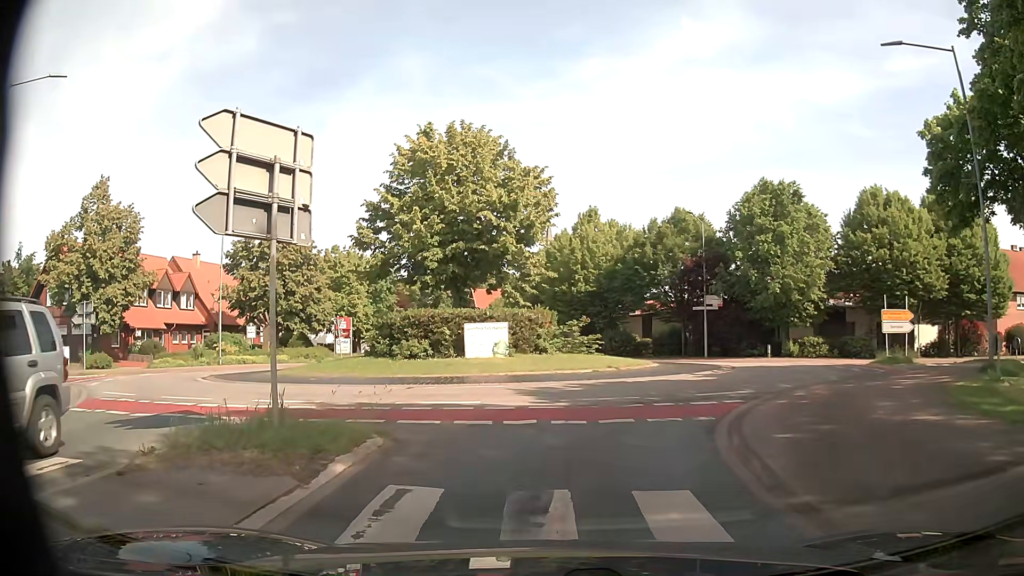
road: secondary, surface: asphalt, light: Day
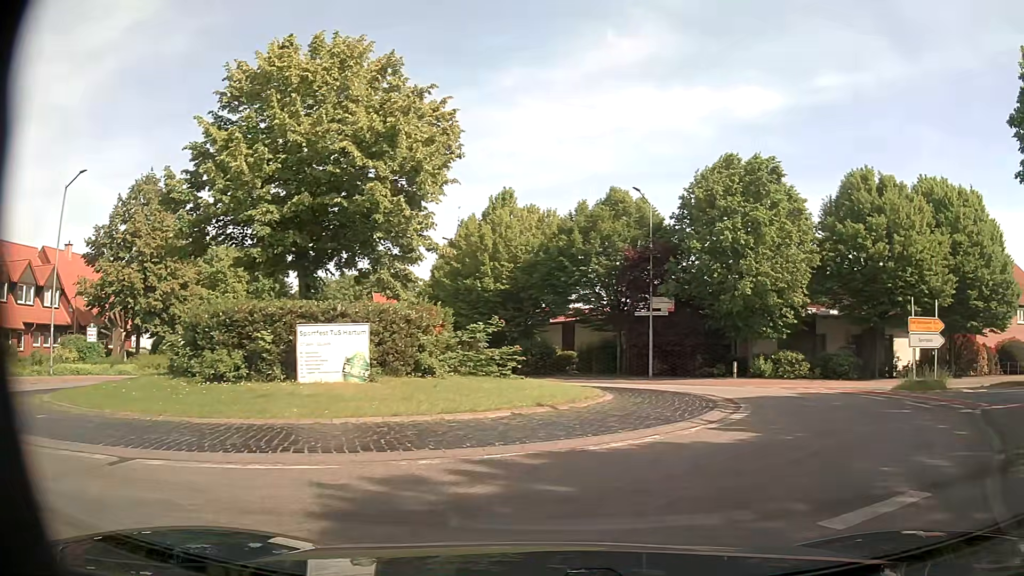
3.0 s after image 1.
(0.0, +9.6) m; +7°
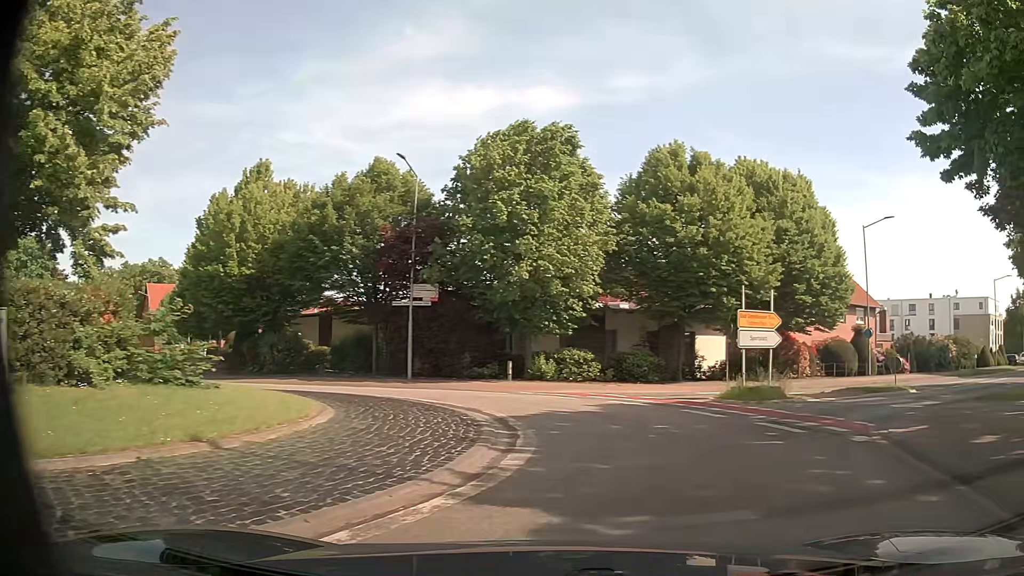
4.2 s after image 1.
(+0.6, +4.9) m; +17°
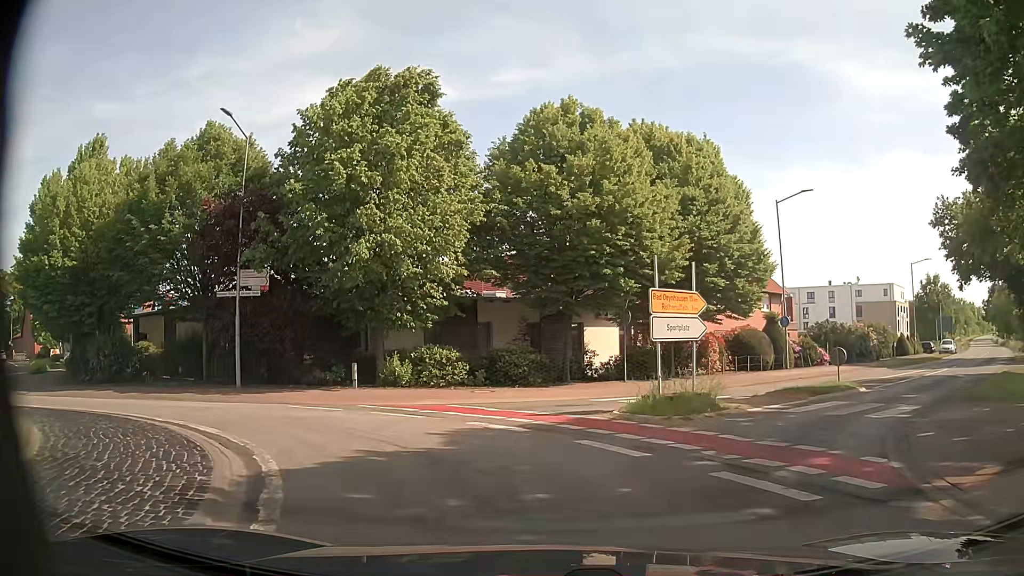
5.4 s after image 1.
(+0.7, +5.3) m; +12°
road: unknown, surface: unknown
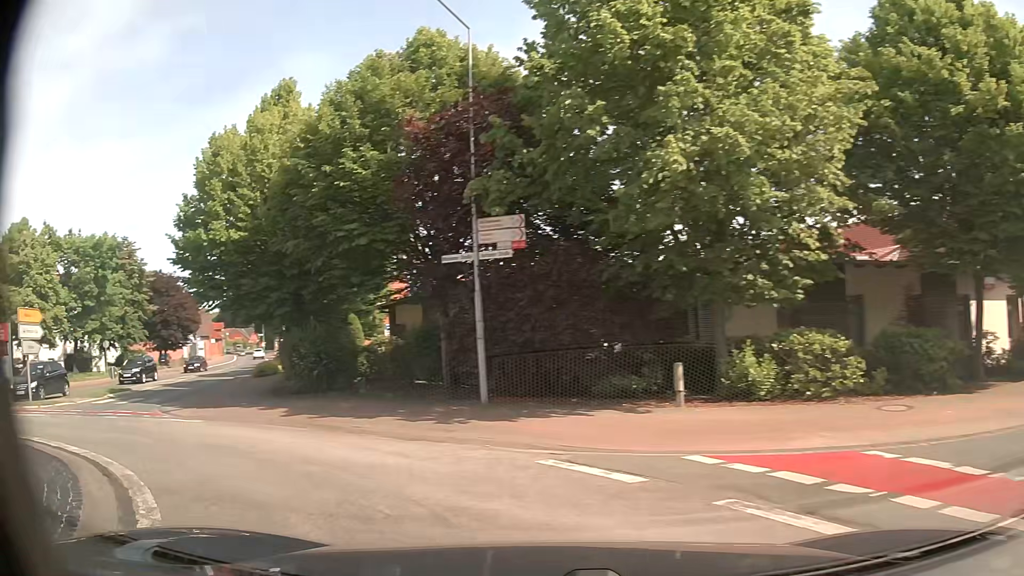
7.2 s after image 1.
(-1.3, +8.6) m; -26°
